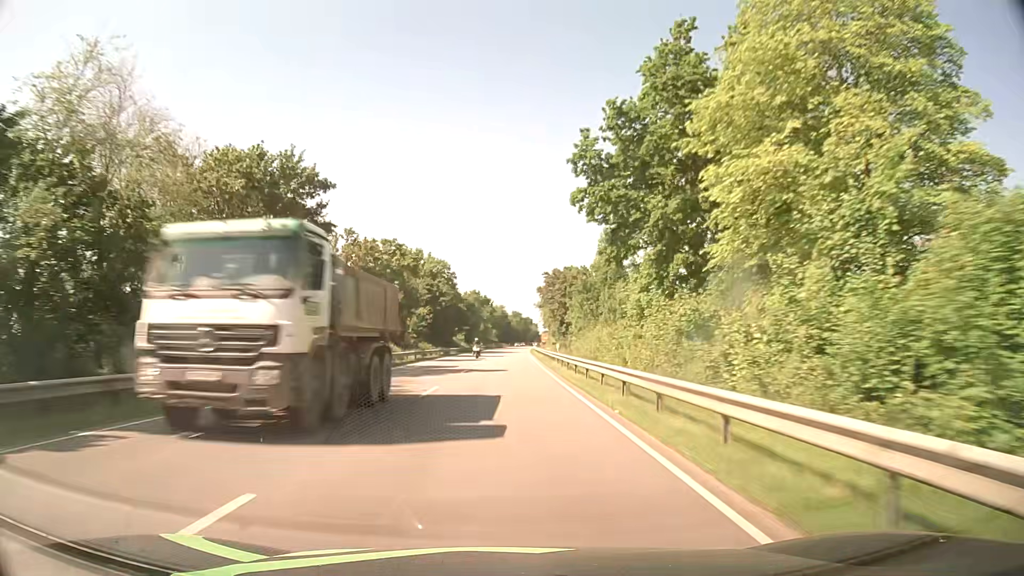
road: primary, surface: asphalt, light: Day
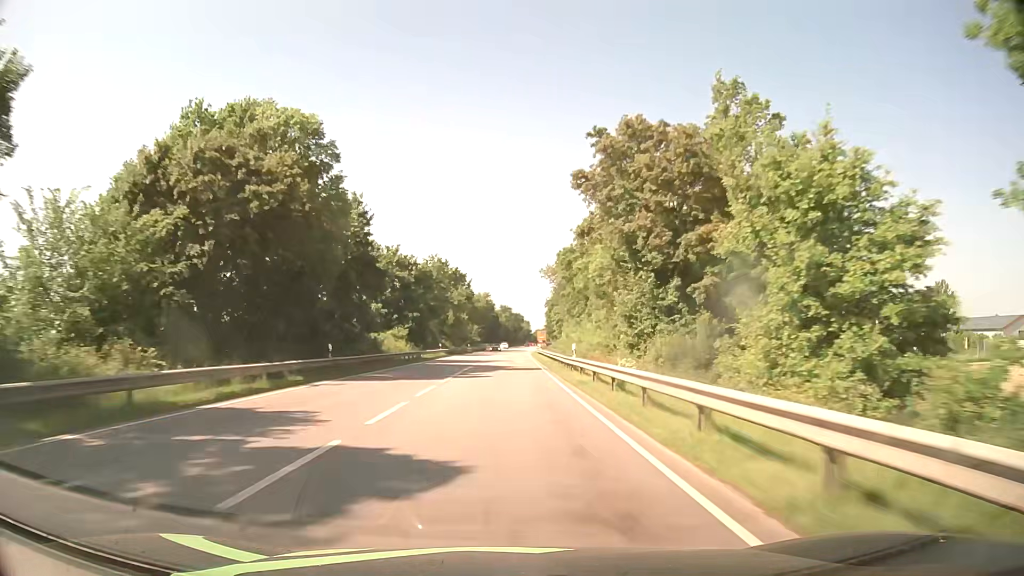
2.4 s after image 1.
(+0.8, +63.2) m; +1°
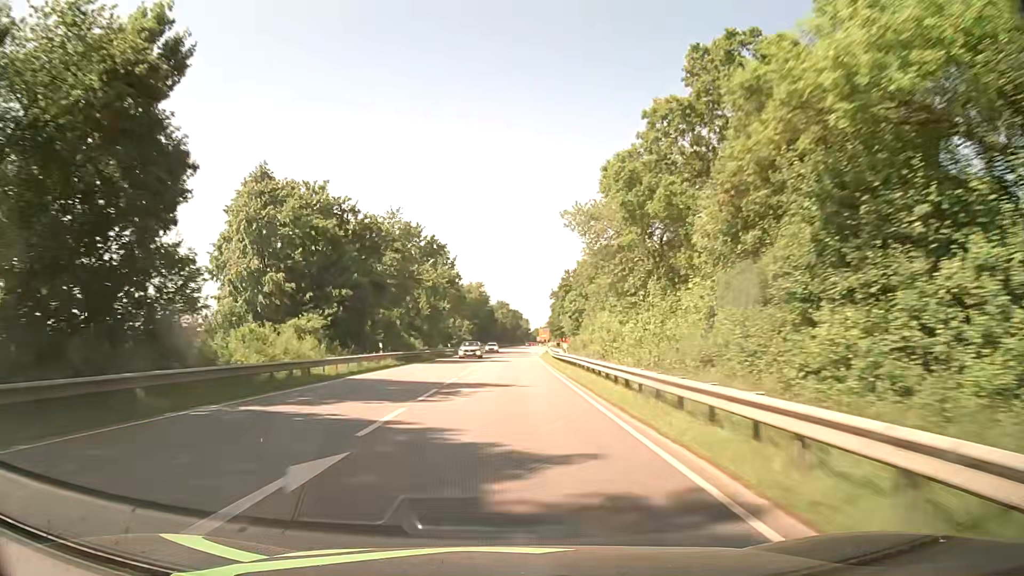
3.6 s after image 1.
(+0.1, +31.6) m; 0°
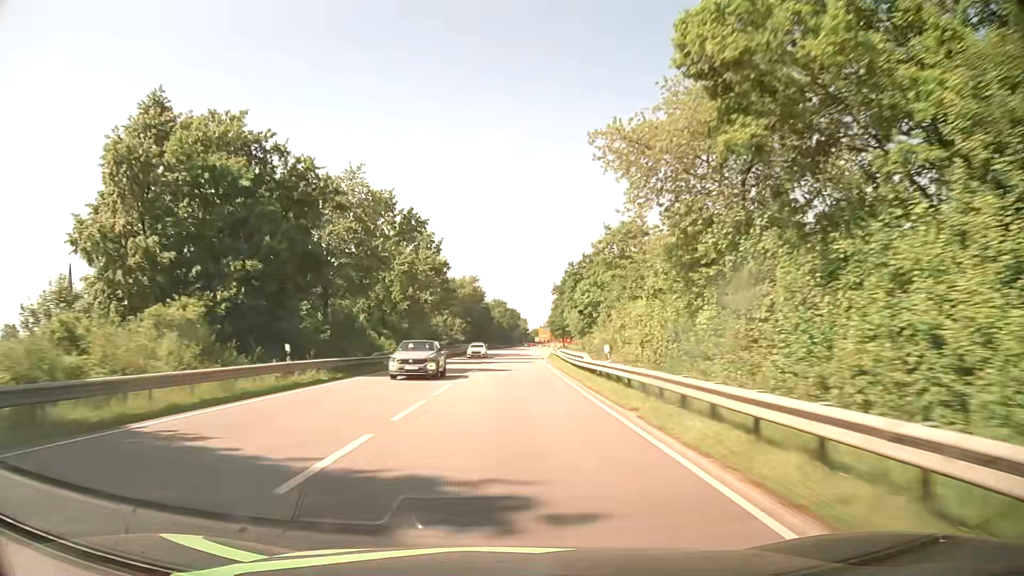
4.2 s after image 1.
(0.0, +15.8) m; 0°
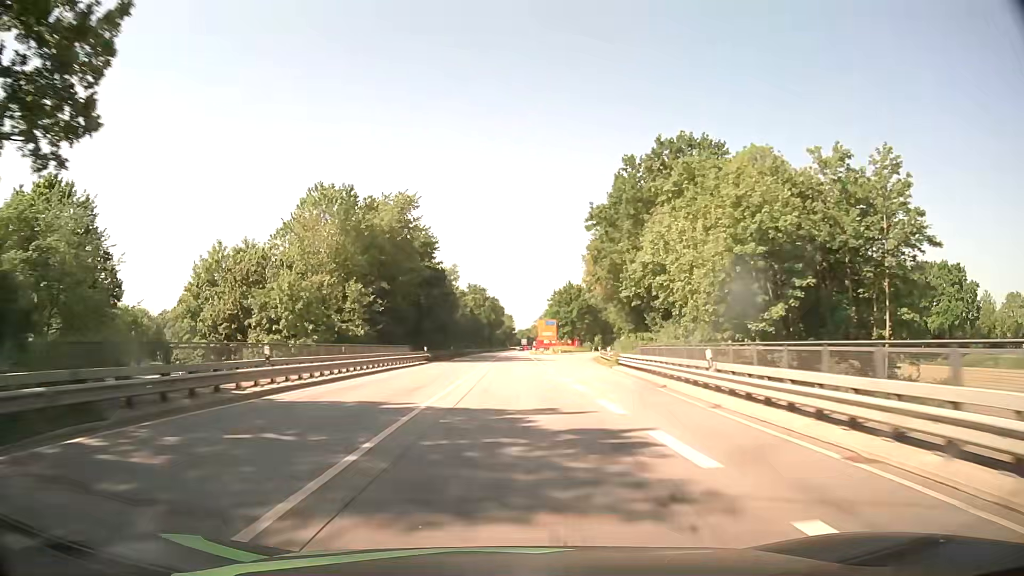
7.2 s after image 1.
(+0.9, +79.1) m; +1°
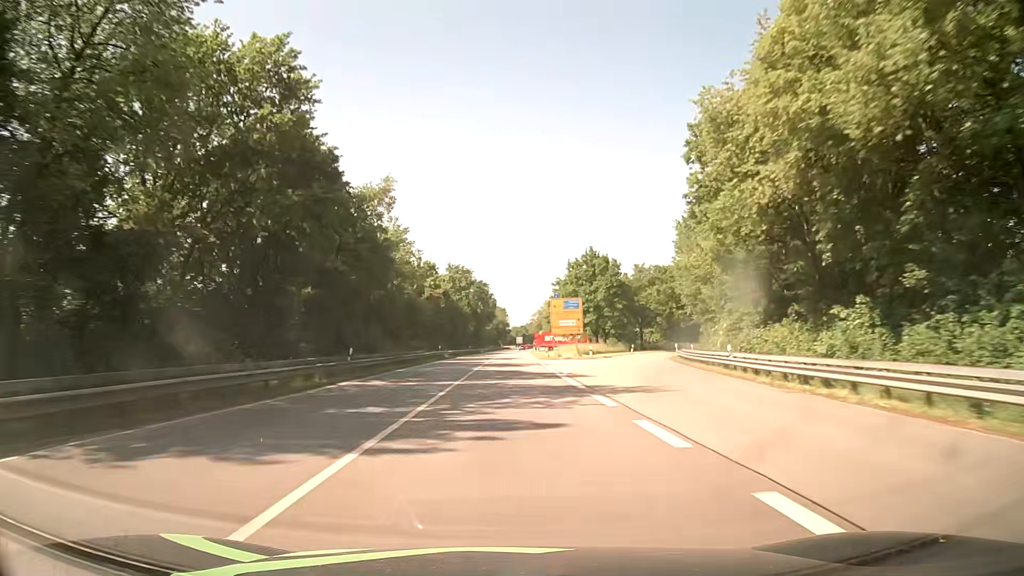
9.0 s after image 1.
(+0.1, +47.5) m; 0°
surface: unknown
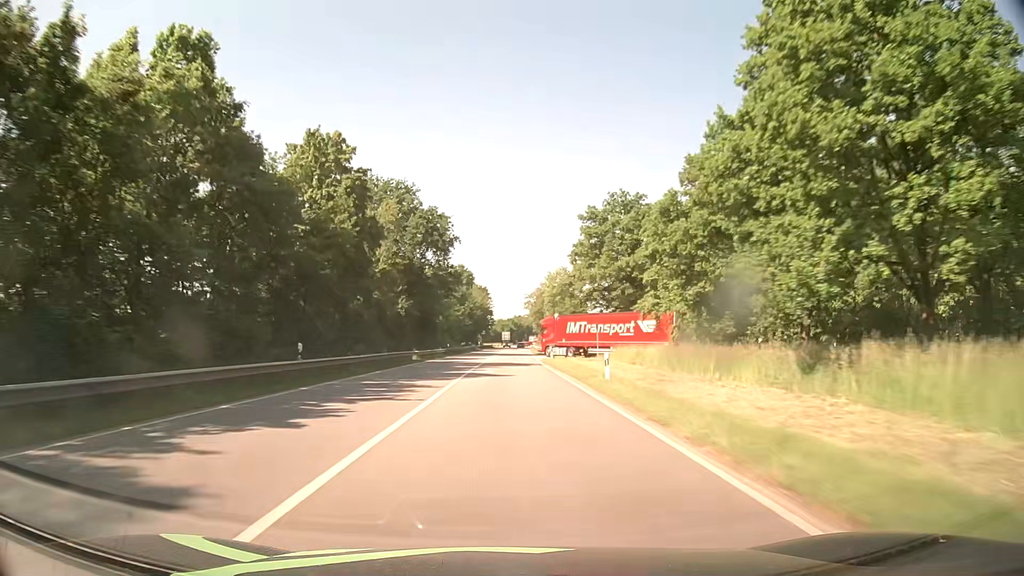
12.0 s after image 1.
(+0.7, +79.2) m; +1°
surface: asphalt
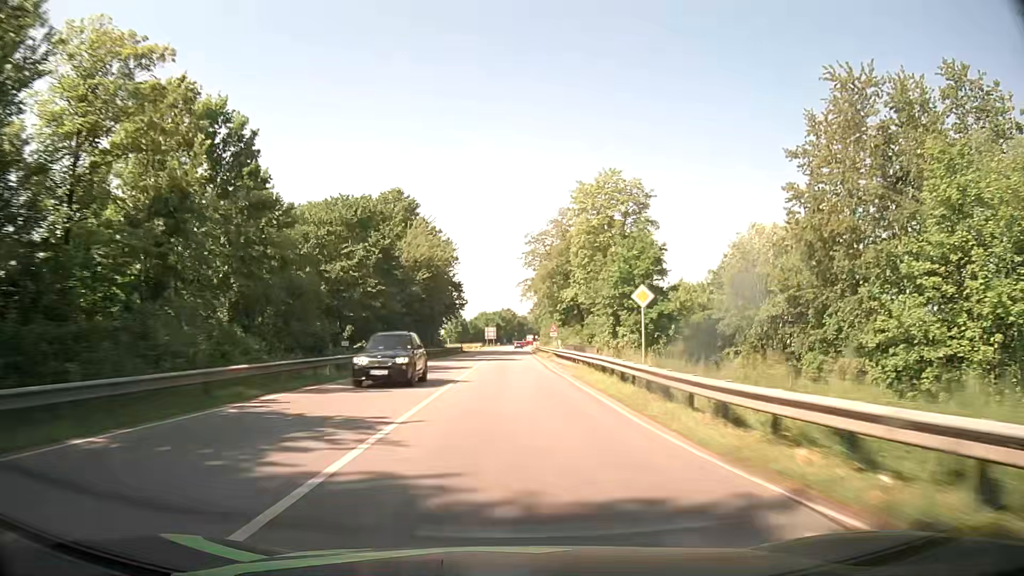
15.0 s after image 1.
(+0.9, +79.3) m; +1°
(0, +10) (0, +20) (0, +30) (0, +40) (0, +50) (0, +60) (+1, +70) (+1, +80) (+1, +90) (+1, +100) m
